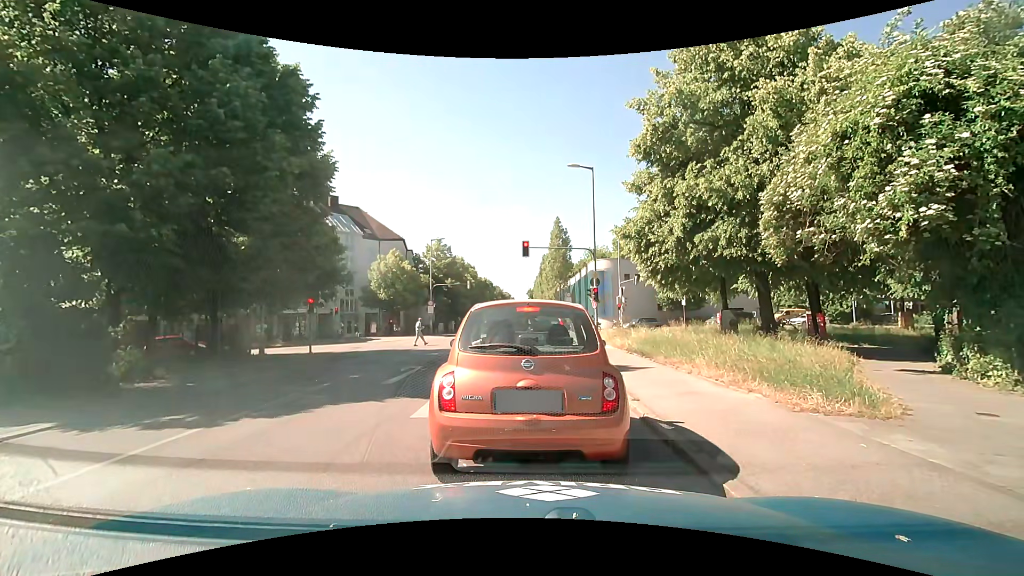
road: secondary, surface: asphalt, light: Day
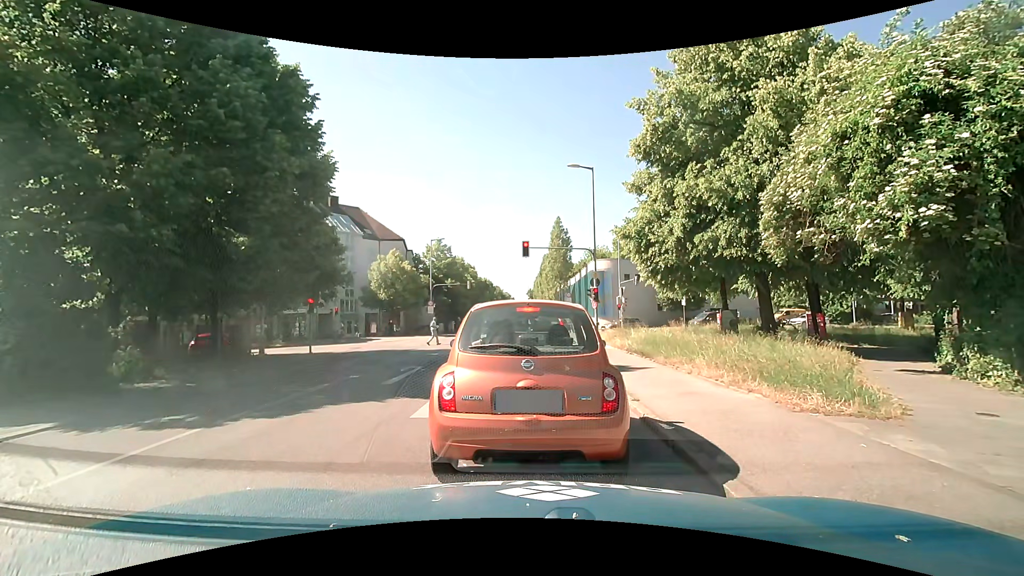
(0.0, 0.0) m; 0°
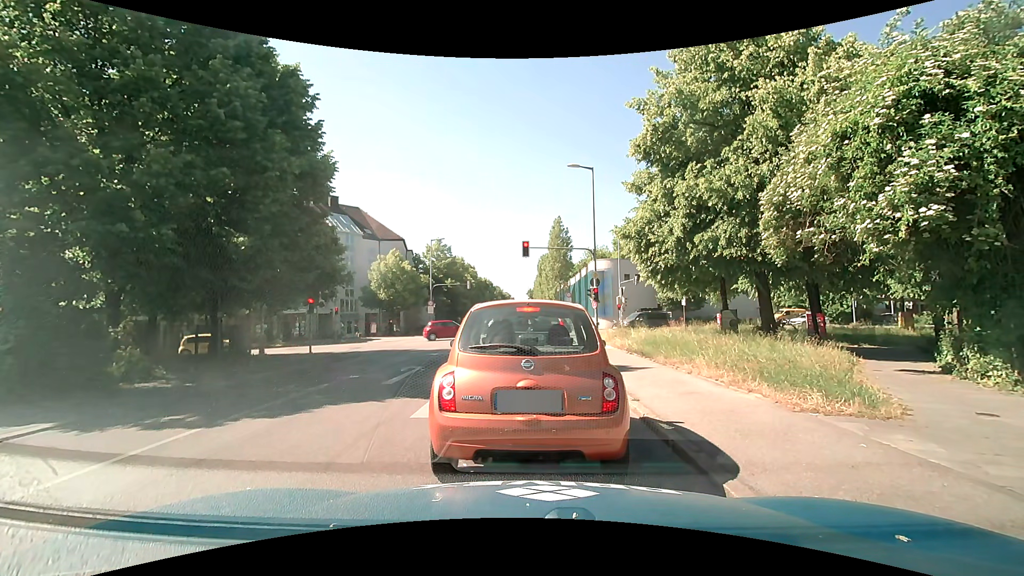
(0.0, 0.0) m; 0°
(0, +10) (0, +20) (+1, +30) (+1, +40) (+1, +50) (+1, +60) (+1, +70) (+1, +80) (+1, +90) (+1, +100) m
